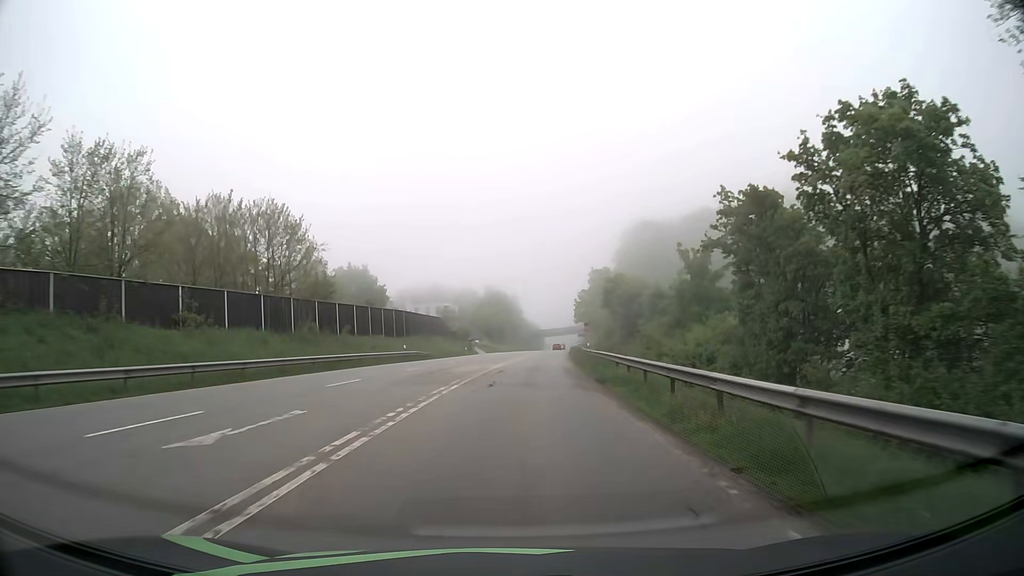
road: secondary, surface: asphalt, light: Day
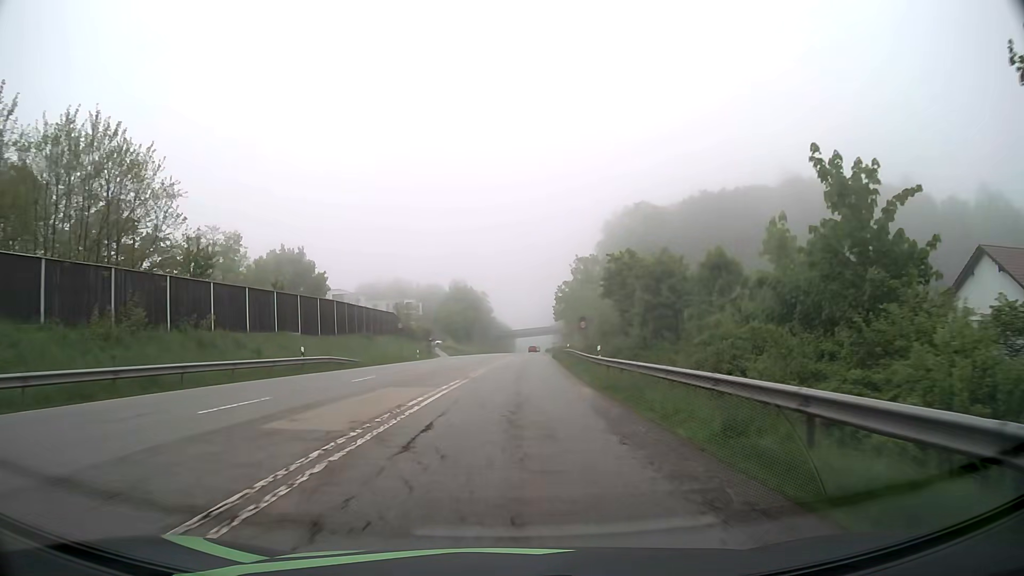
(+0.3, +20.0) m; +2°
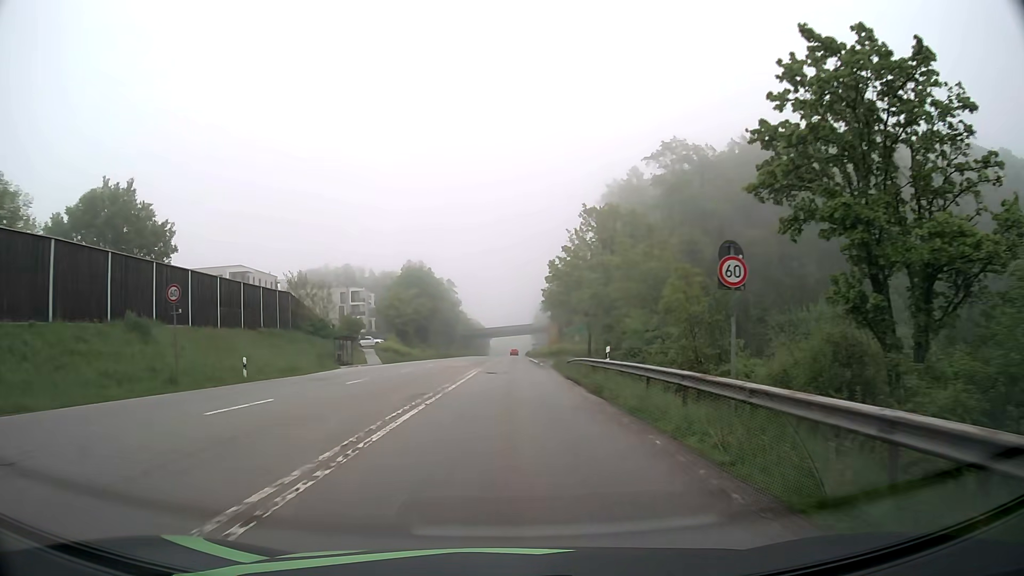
(+1.0, +38.3) m; +2°
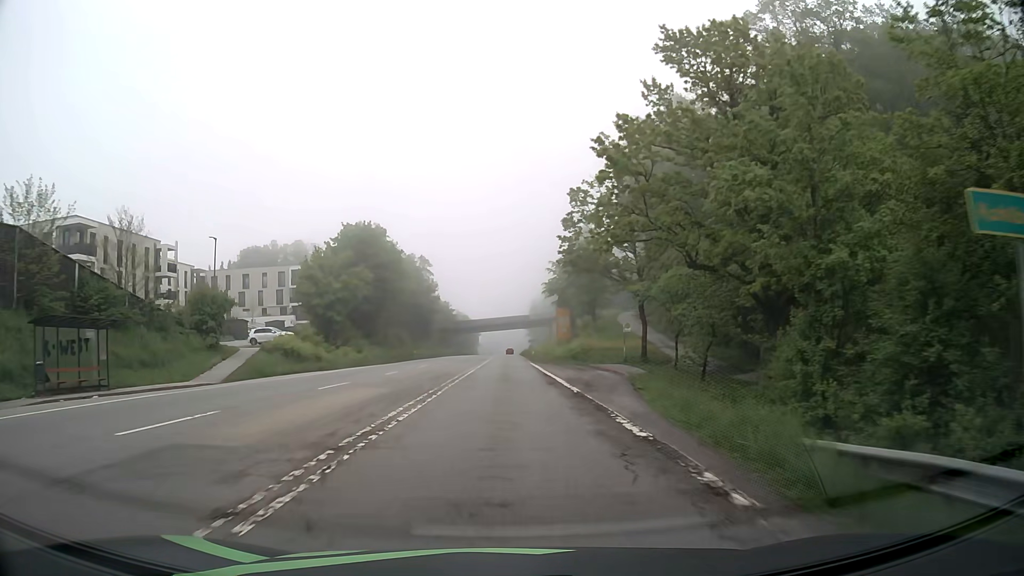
(+0.3, +37.3) m; 0°
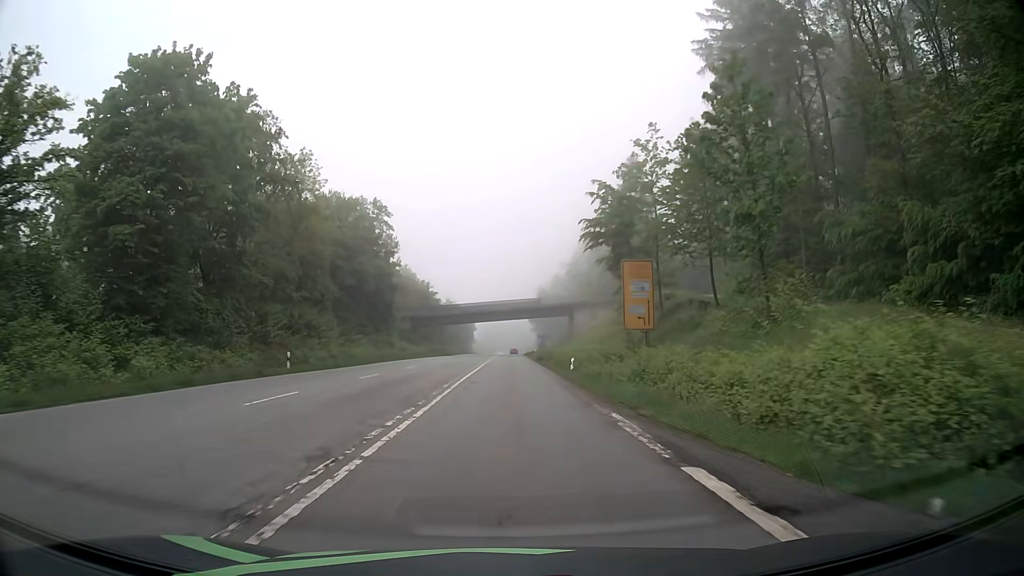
(-0.1, +46.2) m; 0°
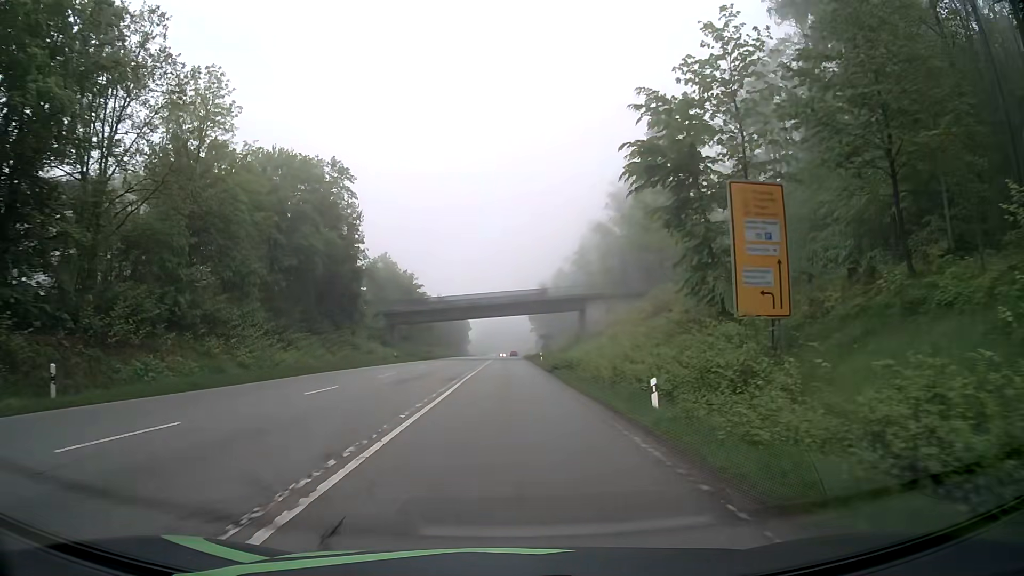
(0.0, +18.4) m; 0°
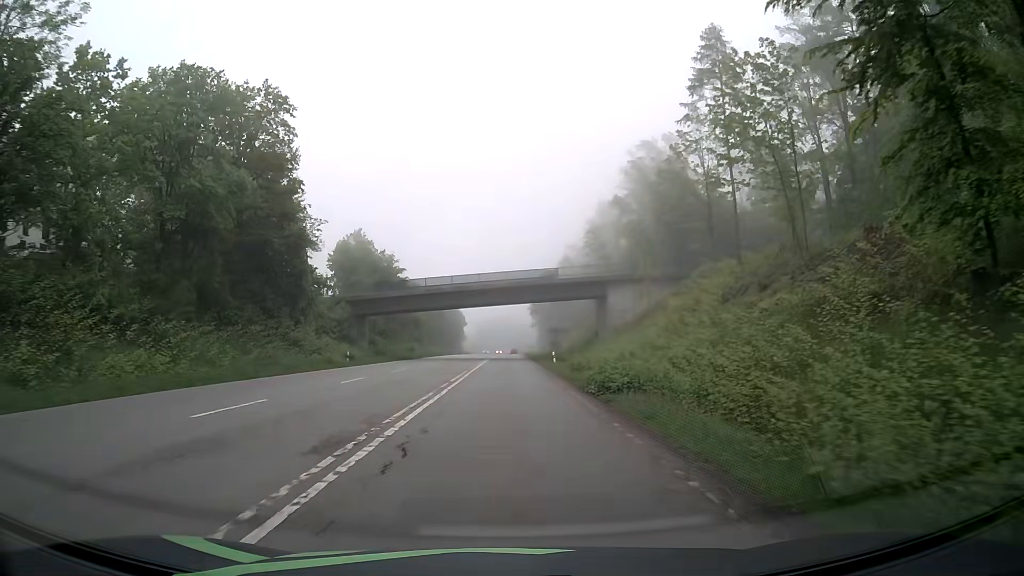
(0.0, +18.4) m; 0°
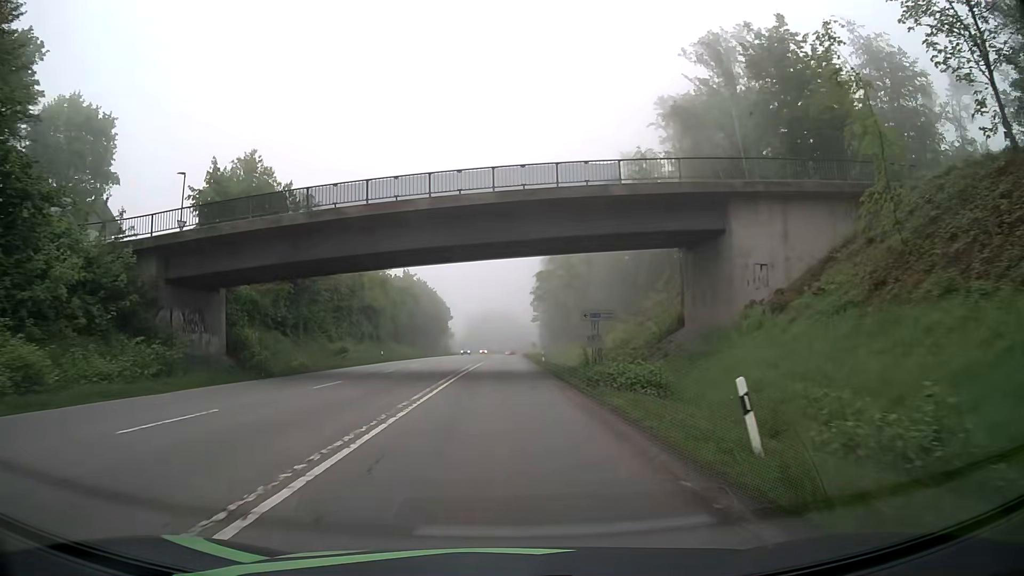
(+0.1, +36.8) m; +1°
(0, +10) (0, +20) (0, +30) (0, +40) (0, +50) (0, +60) (0, +70) (0, +80) (0, +90) (0, +100) m
